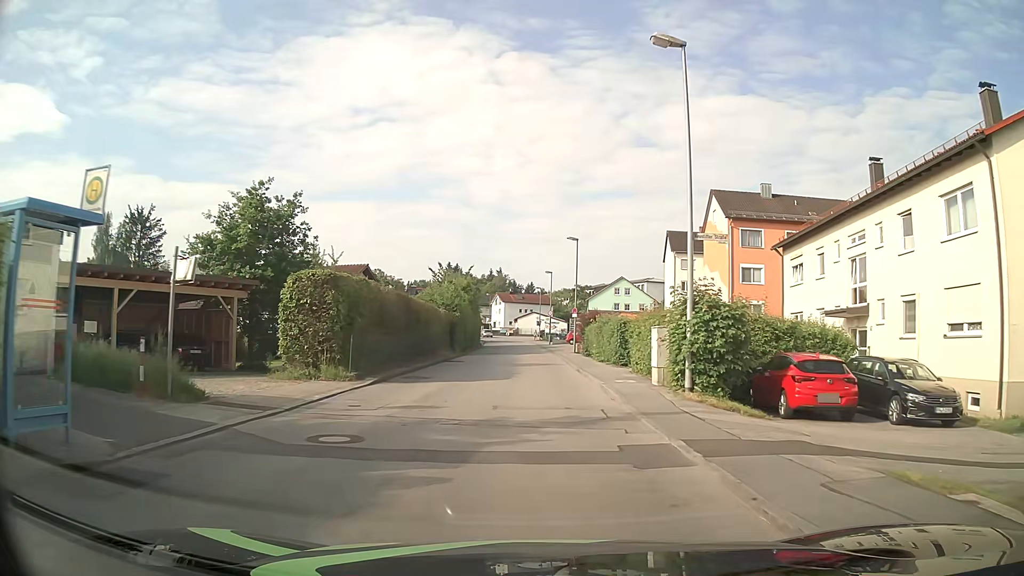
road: unclassified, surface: asphalt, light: Day
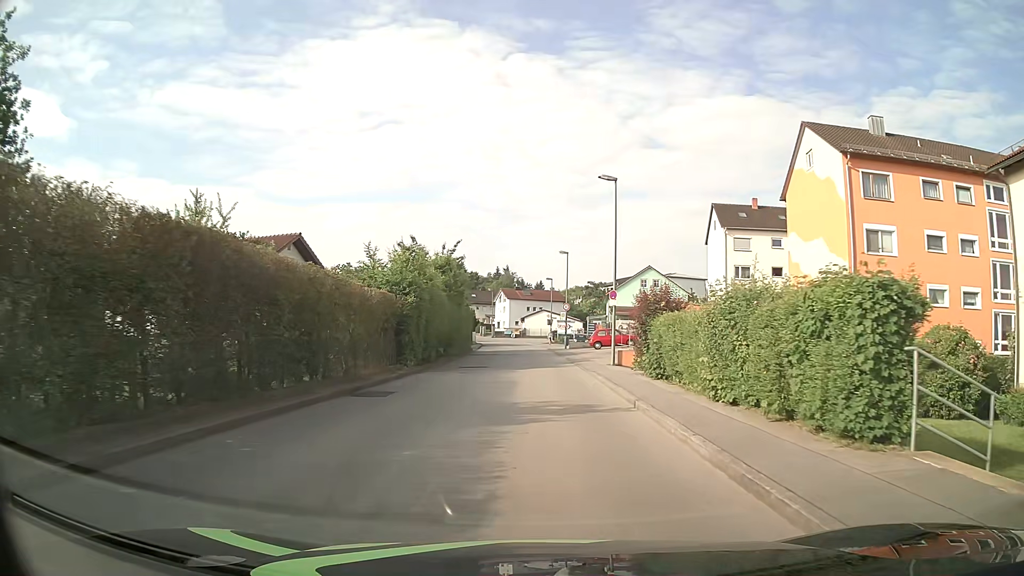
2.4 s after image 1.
(-0.3, +19.2) m; -1°
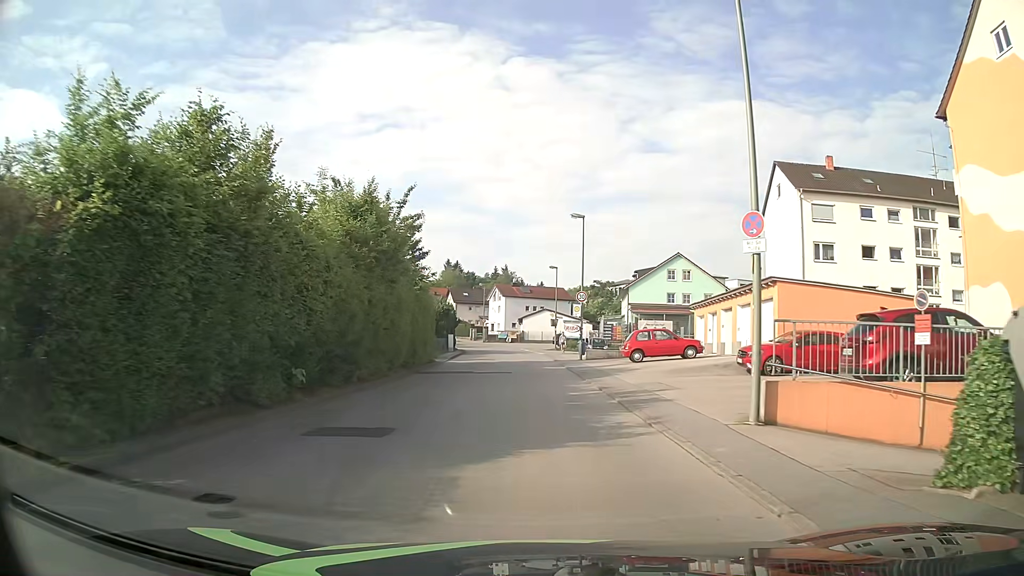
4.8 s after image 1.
(+0.1, +19.1) m; 0°
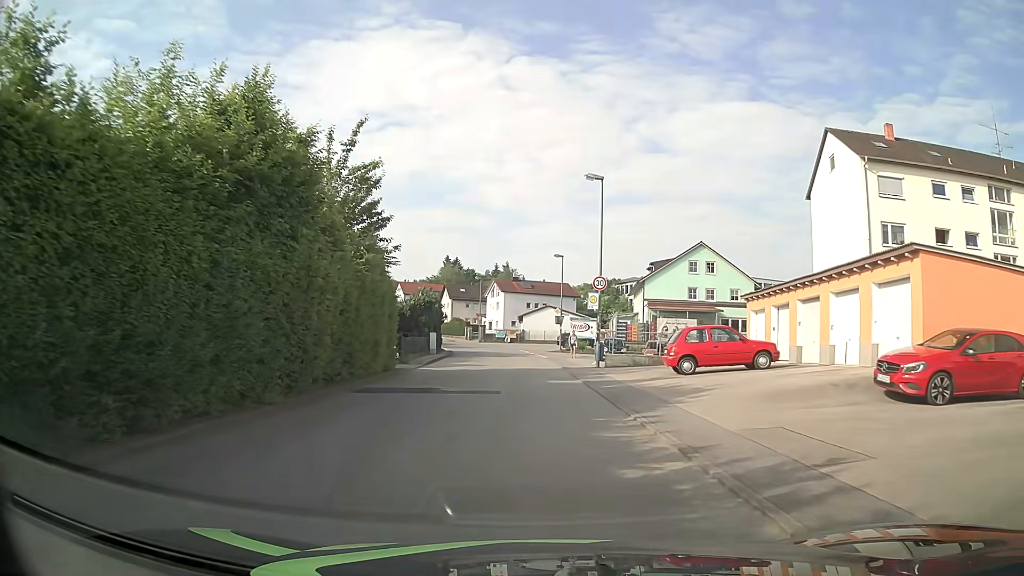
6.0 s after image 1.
(0.0, +9.5) m; 0°
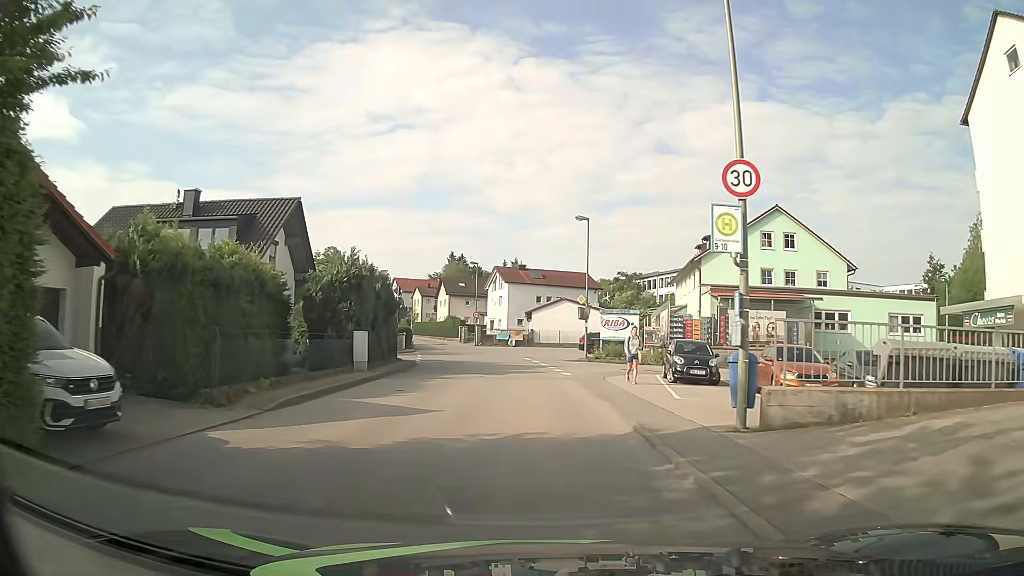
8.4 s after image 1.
(-0.2, +19.1) m; -1°
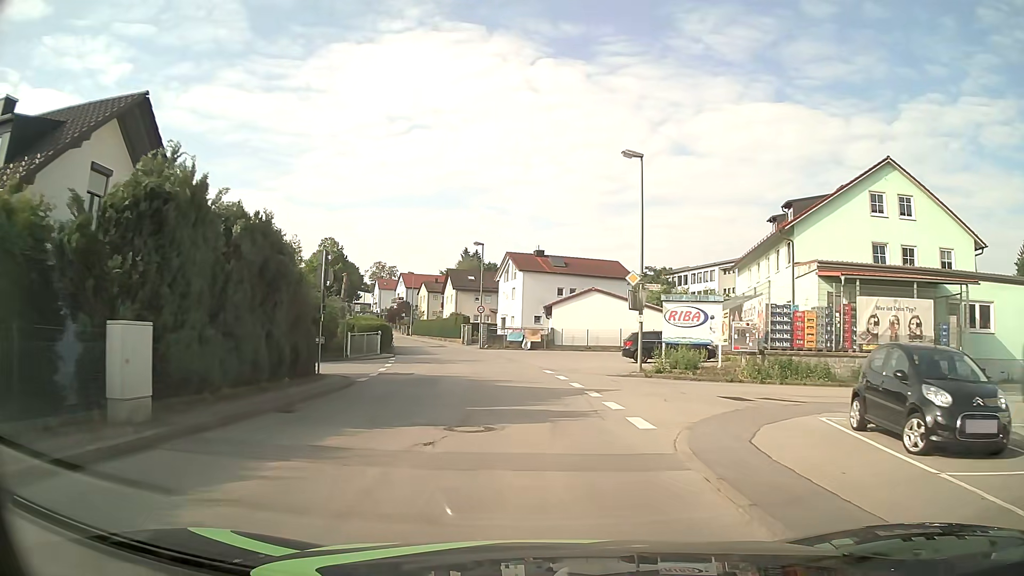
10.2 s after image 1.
(-0.2, +14.3) m; -2°
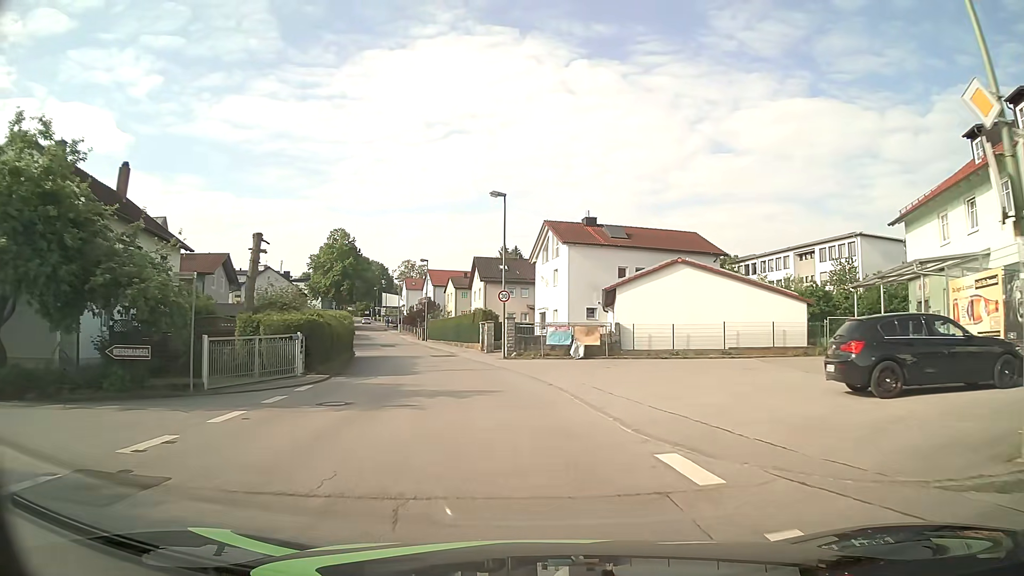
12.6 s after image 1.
(-0.4, +19.2) m; -4°
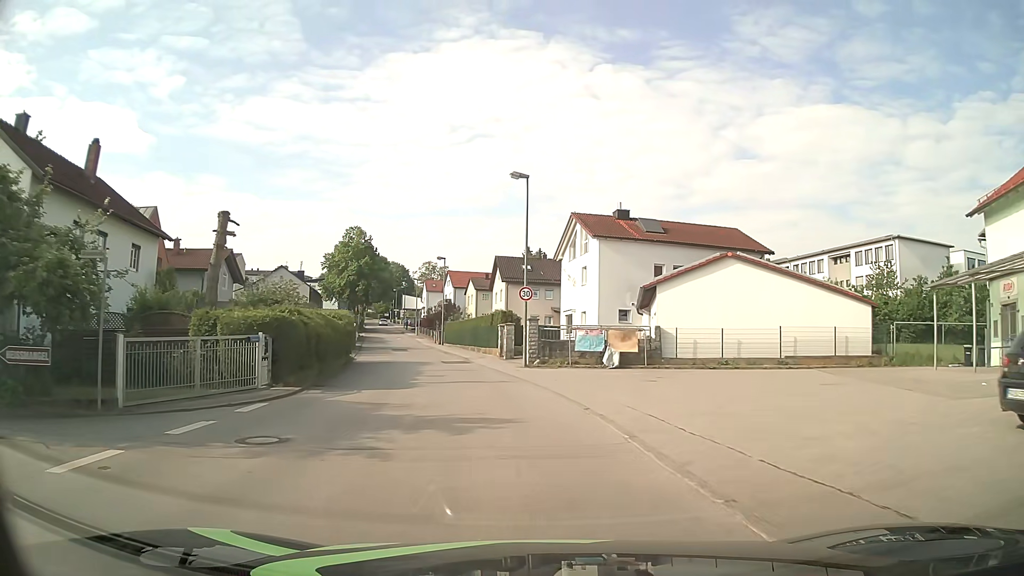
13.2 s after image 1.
(-0.1, +4.8) m; -2°
(0, +10) (-2, +20) (-4, +30) (-6, +39) (-8, +49) (-10, +59) (-13, +69) (-15, +78) (-18, +88) (-20, +98) m
